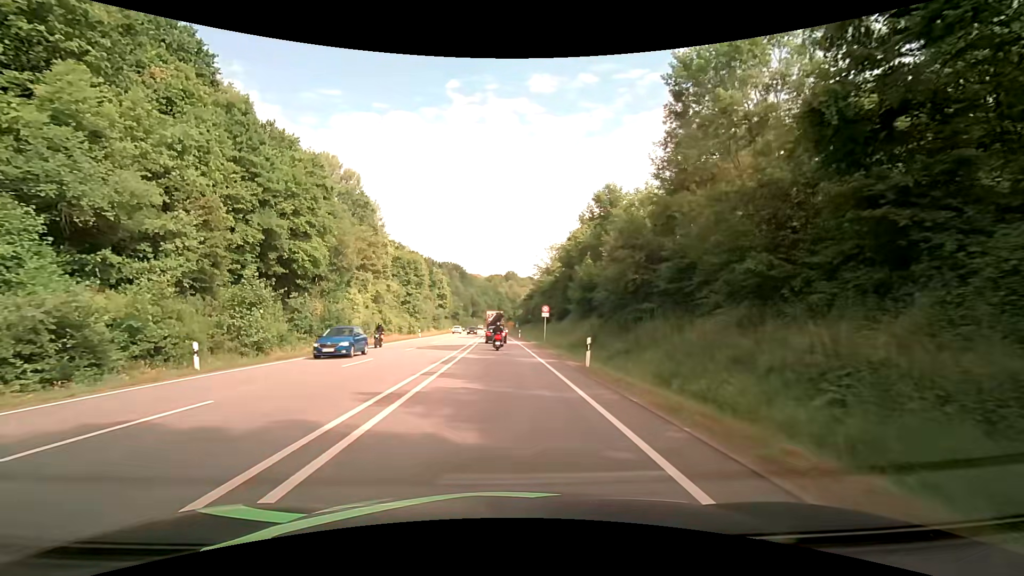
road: primary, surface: asphalt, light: Day
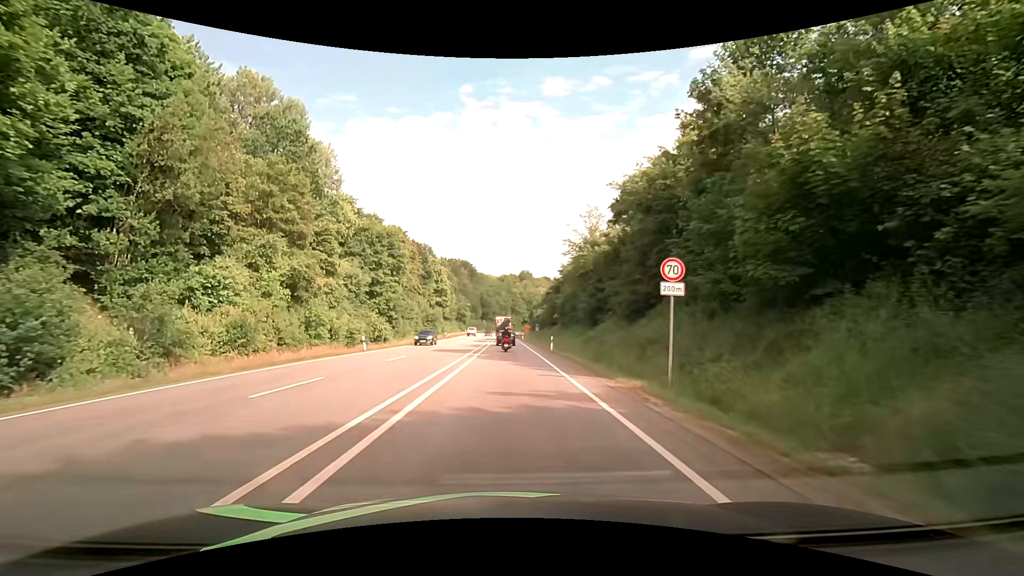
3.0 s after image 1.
(-0.6, +31.5) m; -2°
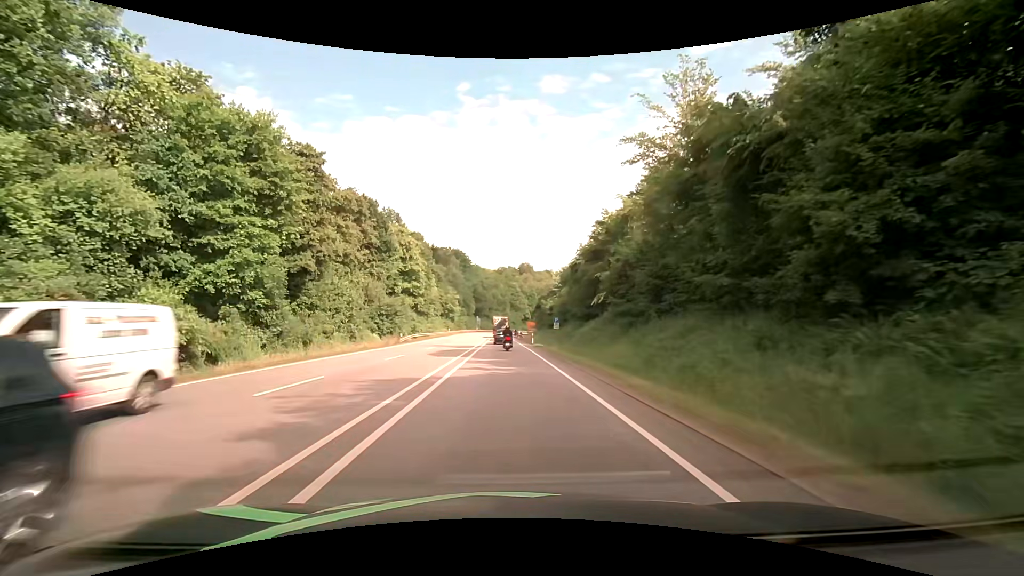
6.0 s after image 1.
(+0.1, +36.4) m; 0°
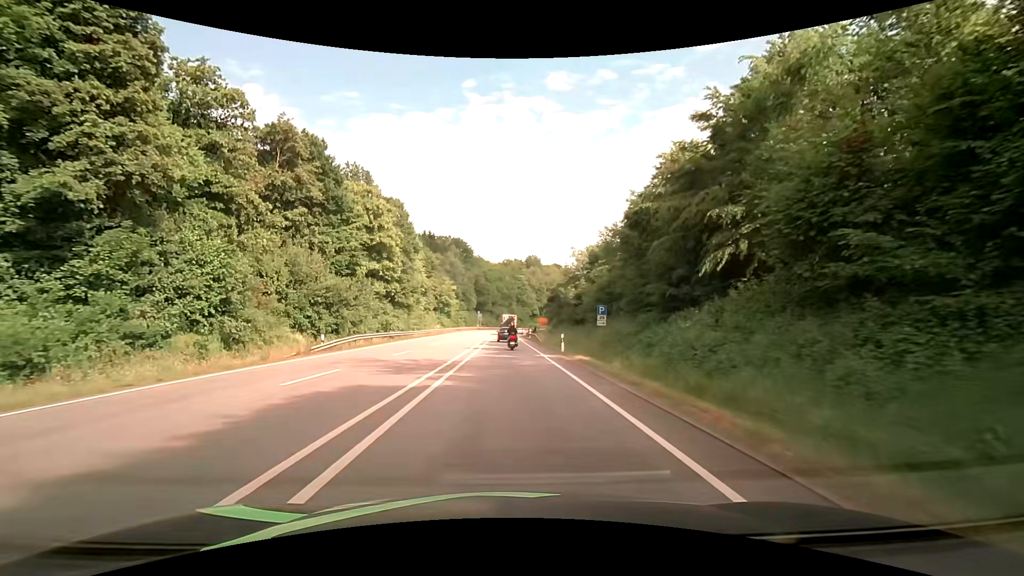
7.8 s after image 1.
(0.0, +23.1) m; 0°
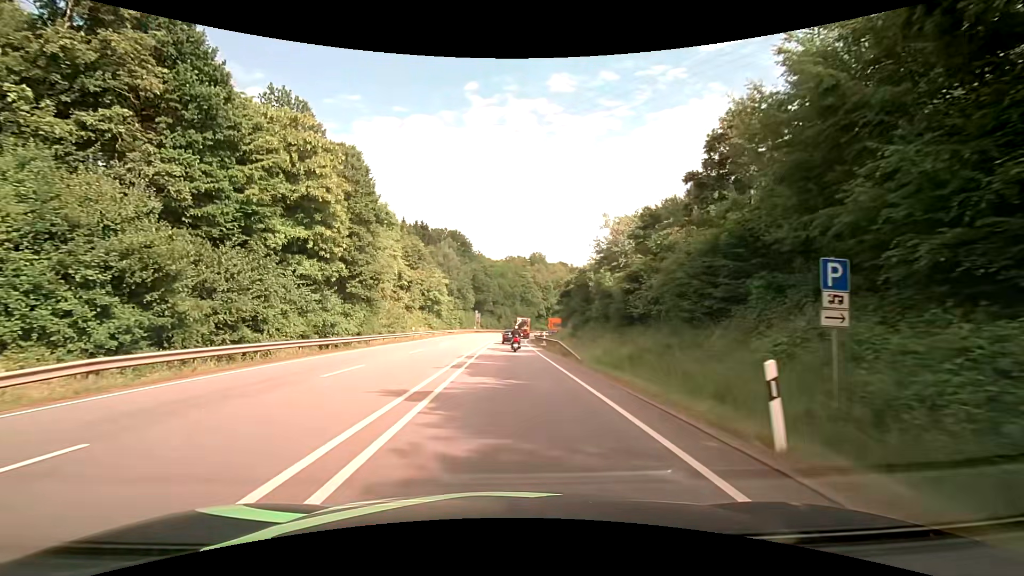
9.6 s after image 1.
(-0.1, +22.0) m; 0°
(0, +10) (0, +20) (0, +30) (0, +40) (0, +50) (+1, +60) (+1, +70) (+1, +80) (+2, +90) (+3, +100) m
